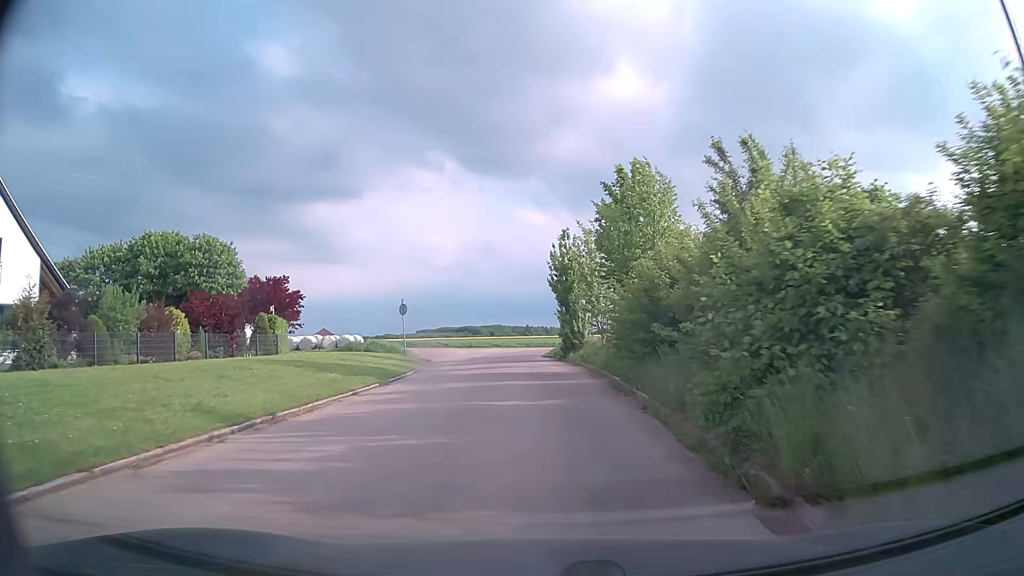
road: residential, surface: asphalt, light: Day
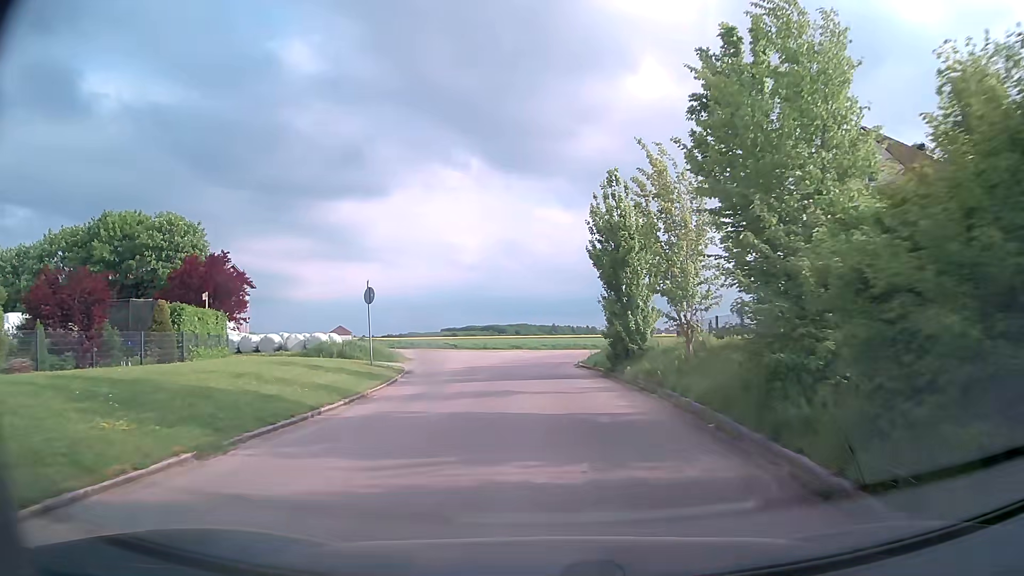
(-0.2, +11.7) m; -2°
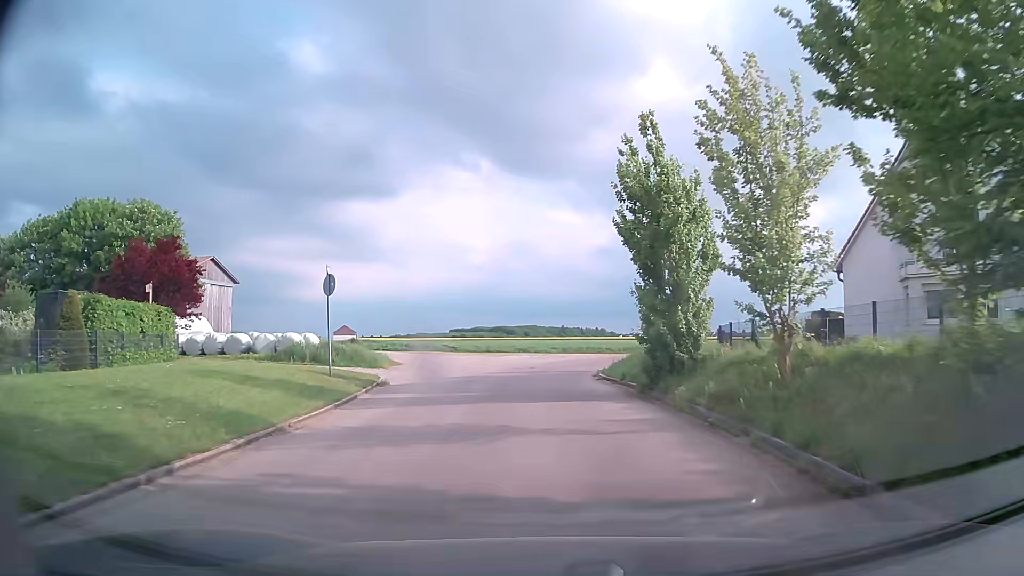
(-0.1, +5.5) m; -1°
